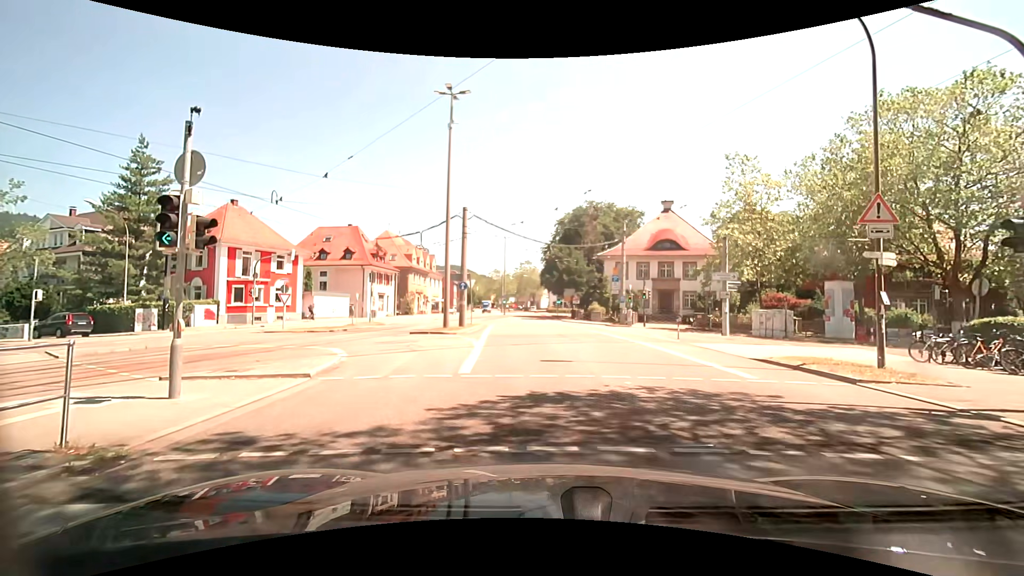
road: secondary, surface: asphalt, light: Day
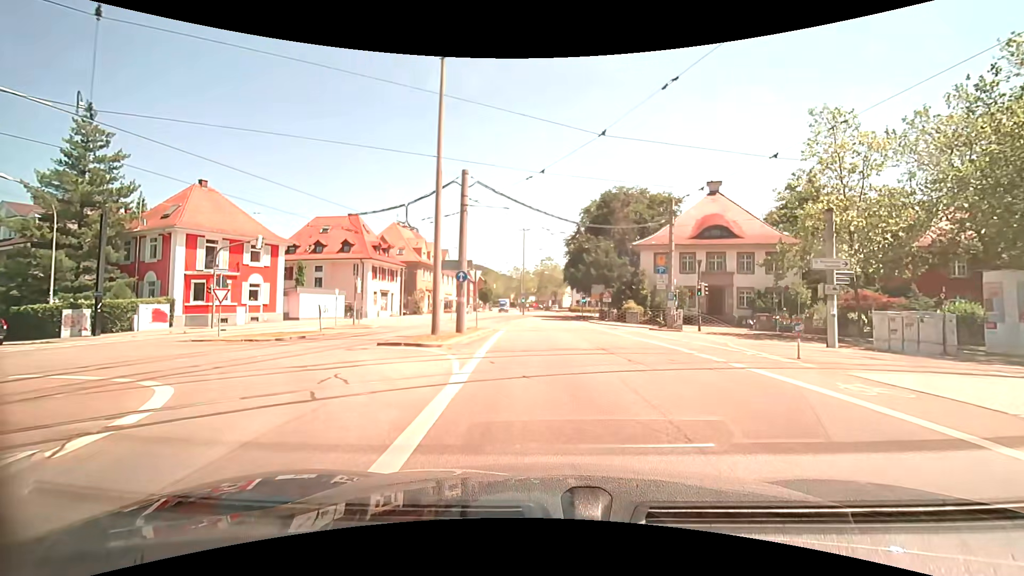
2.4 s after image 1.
(+0.2, +9.0) m; 0°
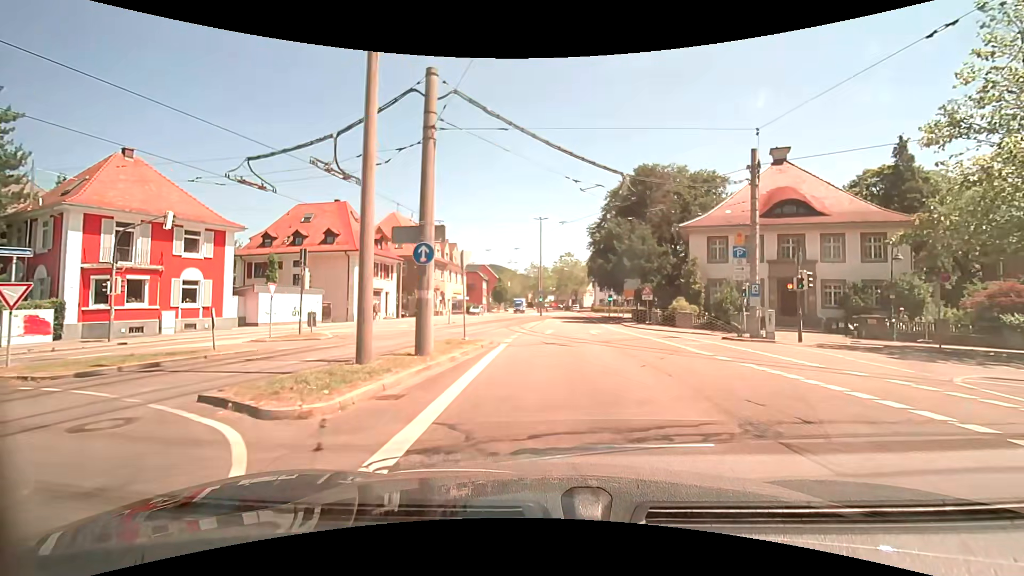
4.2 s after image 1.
(0.0, +10.5) m; 0°
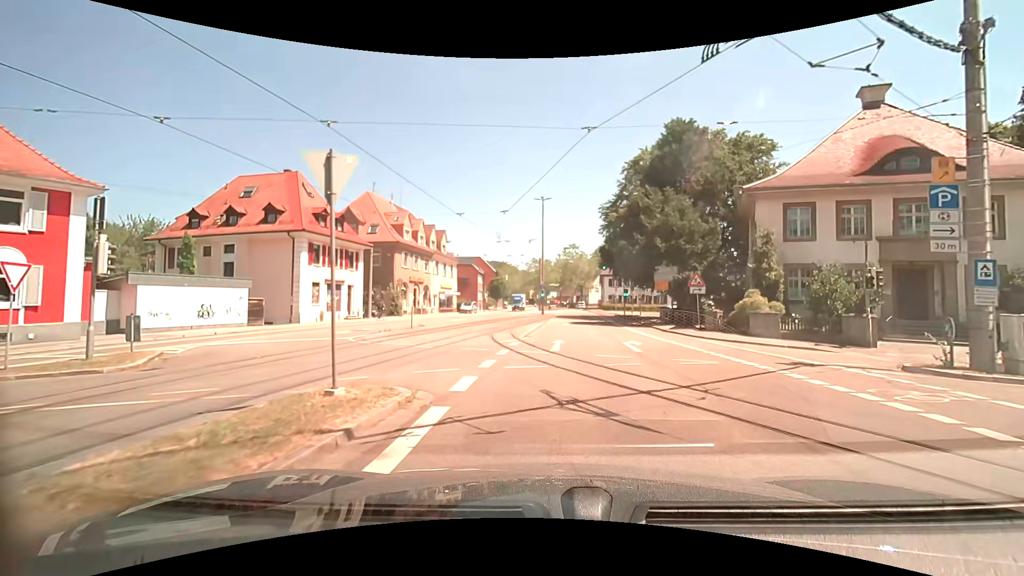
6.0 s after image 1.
(-0.3, +11.8) m; -1°
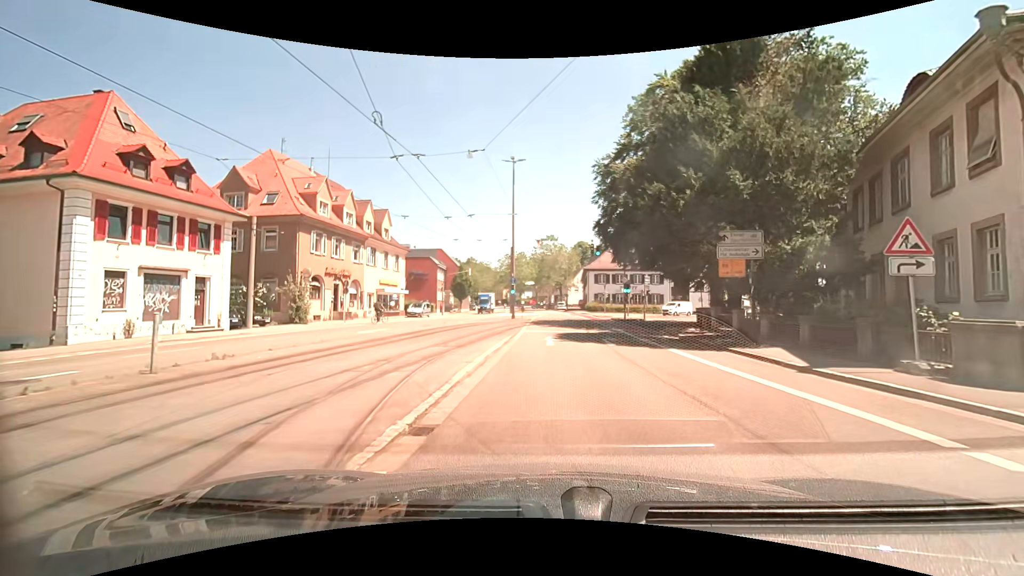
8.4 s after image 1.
(+0.2, +16.8) m; +3°
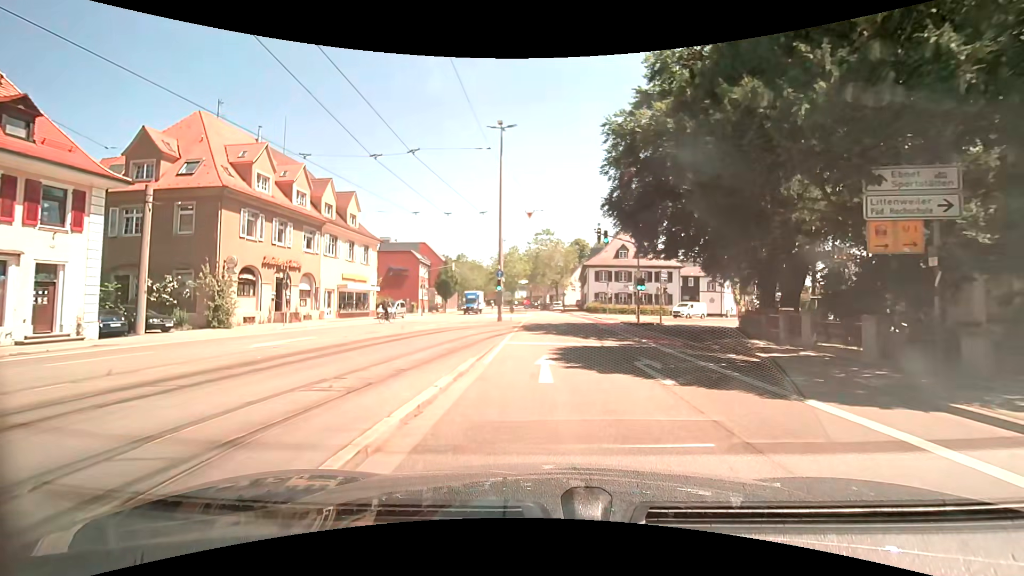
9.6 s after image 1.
(0.0, +8.7) m; 0°
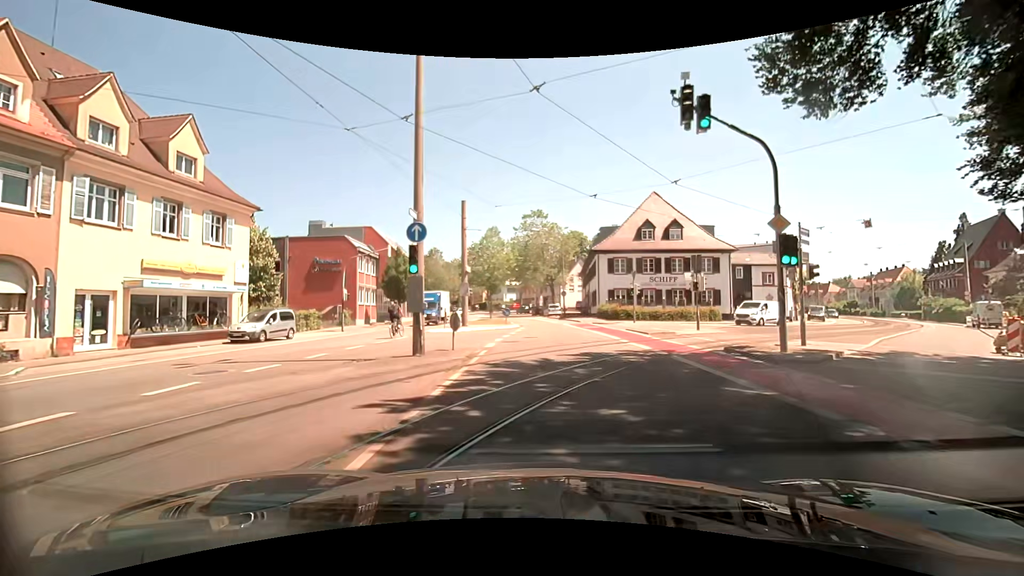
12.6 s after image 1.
(+0.1, +21.9) m; +1°
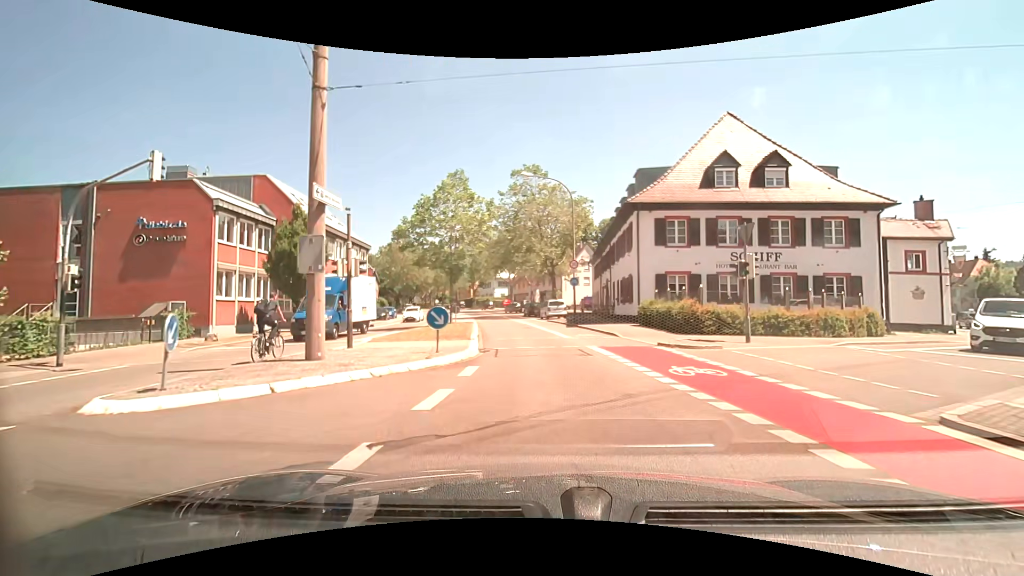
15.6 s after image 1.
(0.0, +22.1) m; 0°
(0, +10) (-1, +20) (-2, +30) (-3, +40) (-5, +50) (-7, +60) (-9, +69) (-11, +79) (-14, +89) (-16, +98) m
